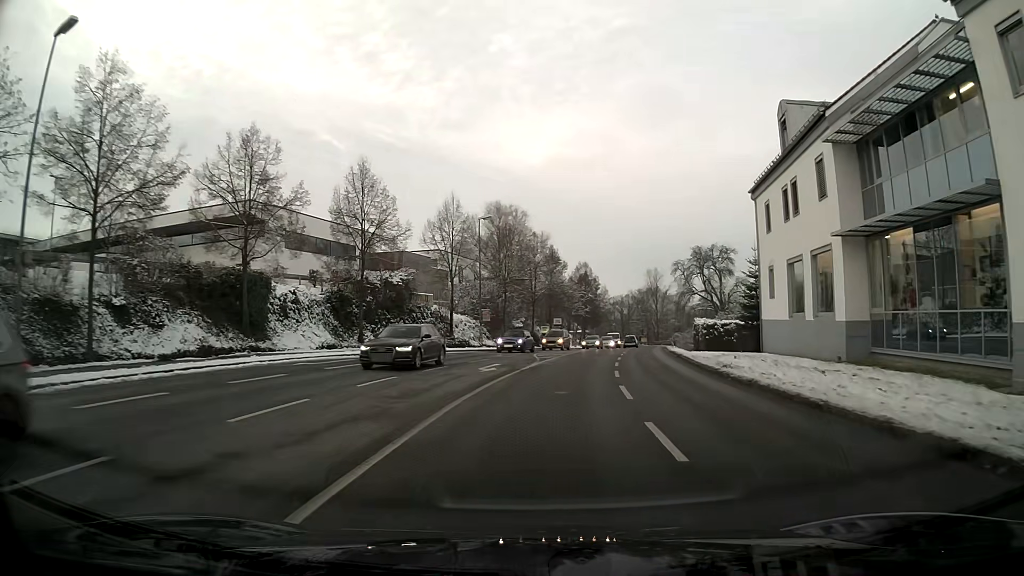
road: tertiary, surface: asphalt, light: Day
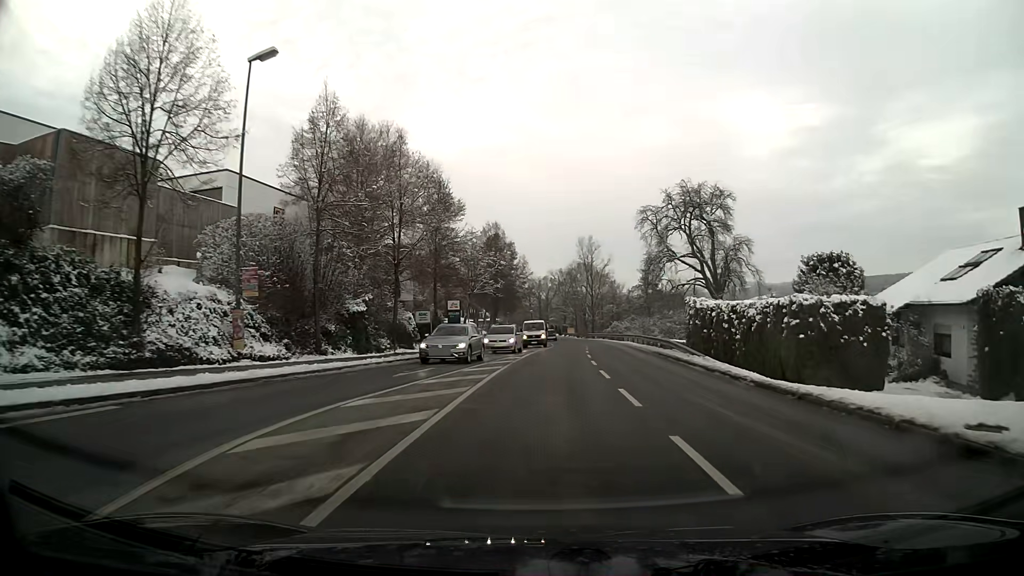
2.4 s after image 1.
(+2.2, +31.7) m; +7°
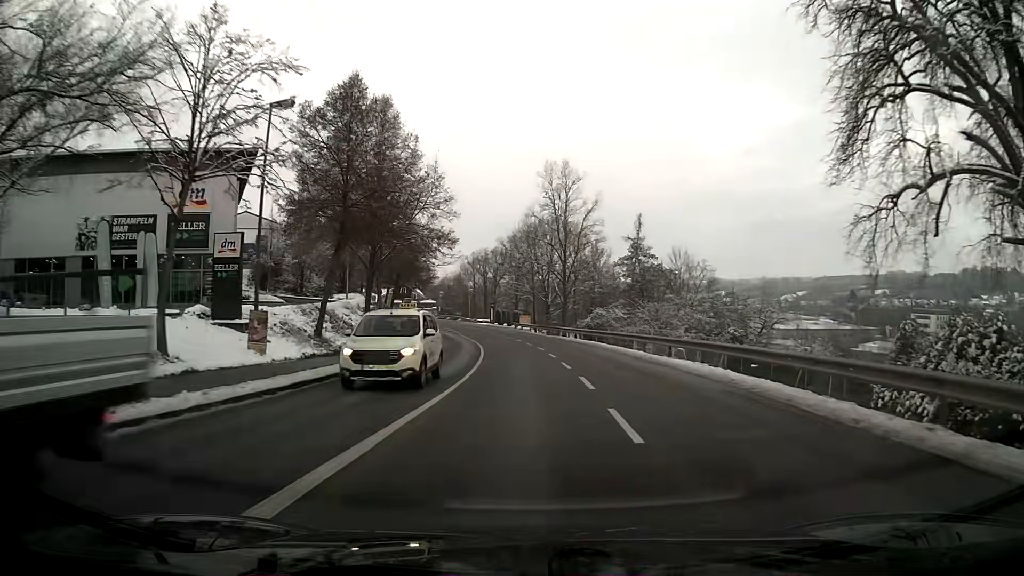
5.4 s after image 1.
(+1.6, +39.8) m; +3°
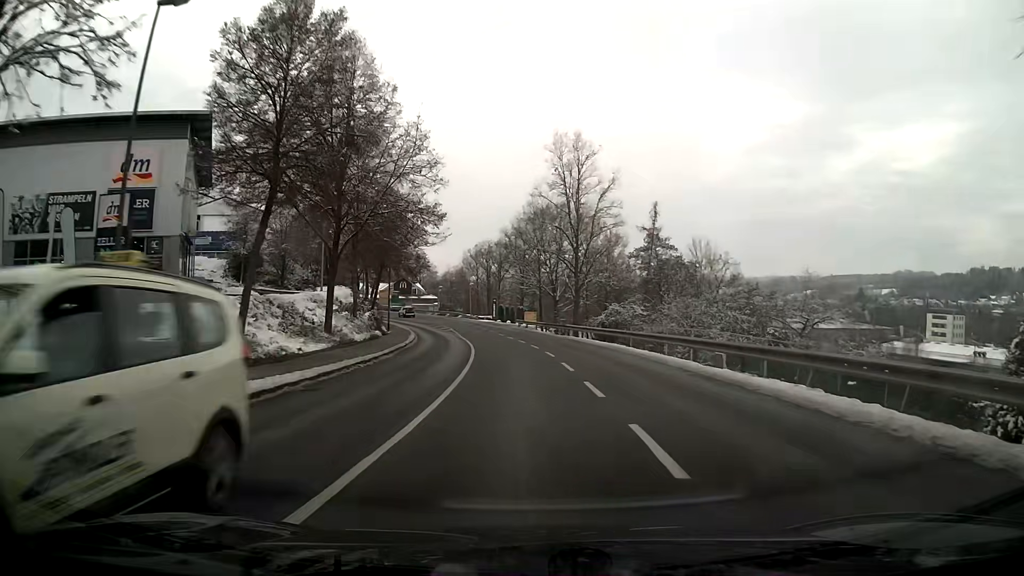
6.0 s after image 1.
(0.0, +7.8) m; -1°
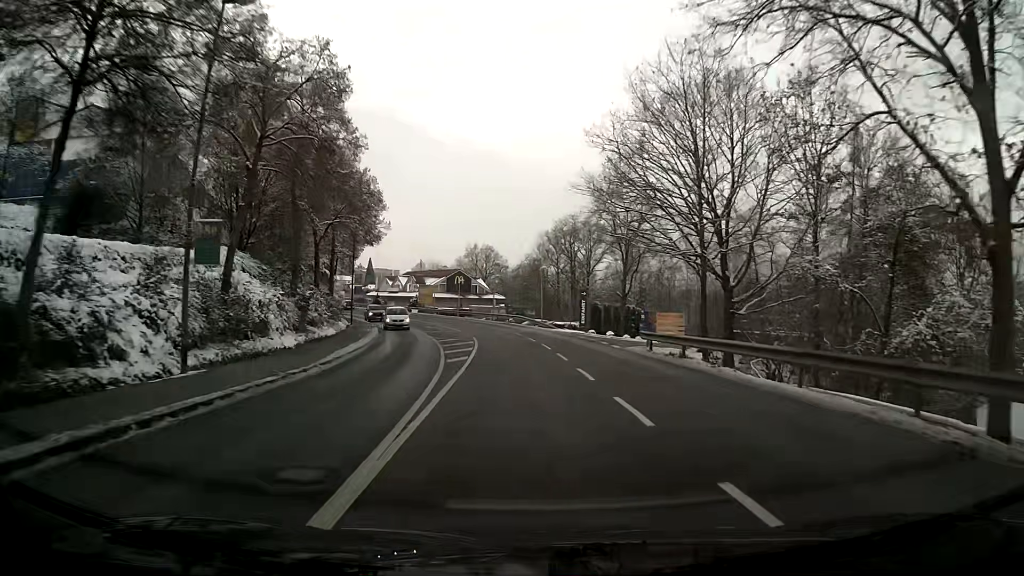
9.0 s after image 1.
(-2.5, +38.8) m; -7°
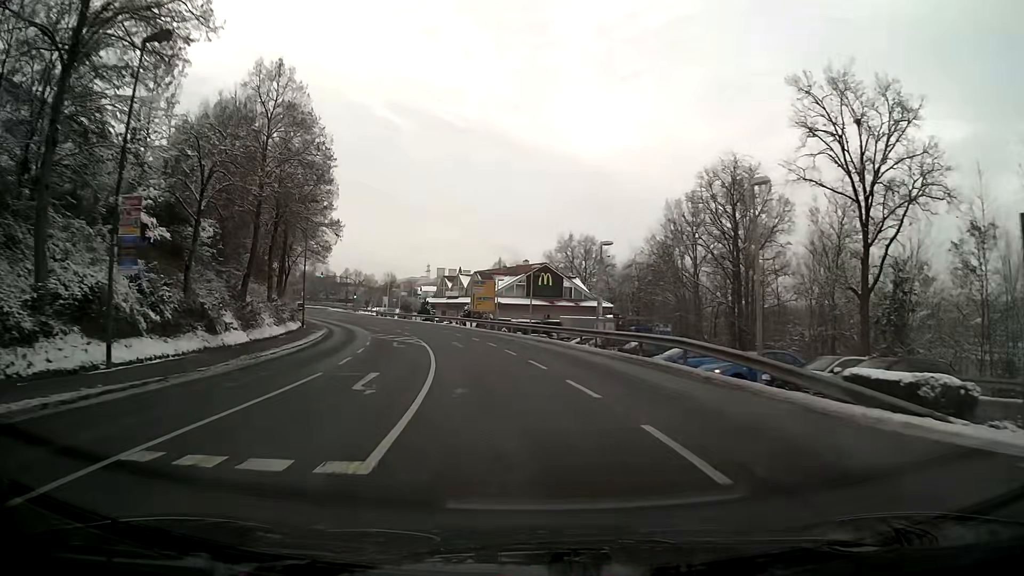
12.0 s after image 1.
(-2.5, +38.6) m; -9°
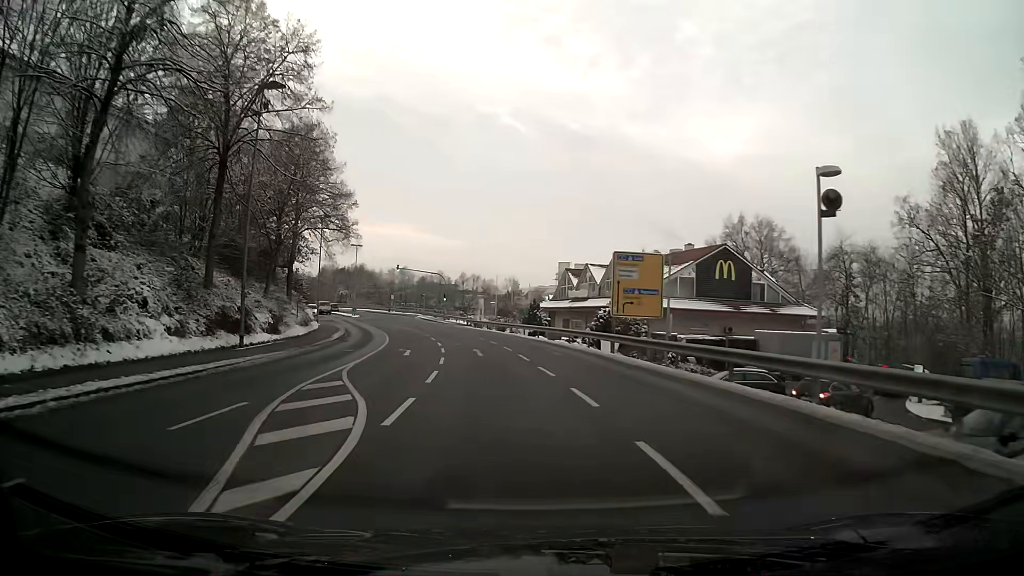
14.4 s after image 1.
(-2.9, +30.4) m; -11°
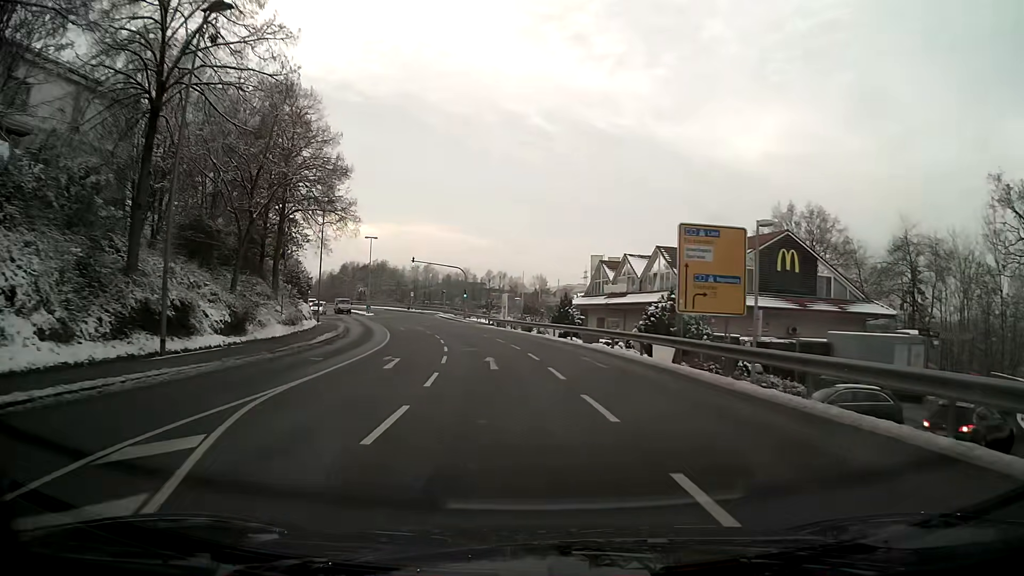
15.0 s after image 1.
(-0.2, +7.7) m; -2°
(0, +10) (-1, +20) (-2, +30) (-4, +40) (-6, +49) (-9, +59) (-11, +69) (-14, +78) (-18, +88) (-22, +97) m
